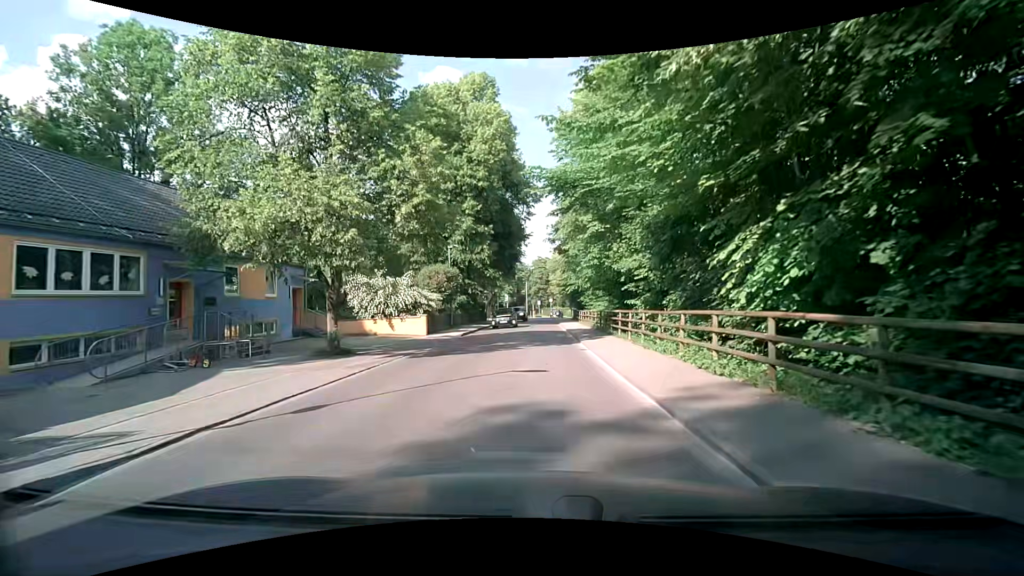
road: residential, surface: asphalt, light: Day
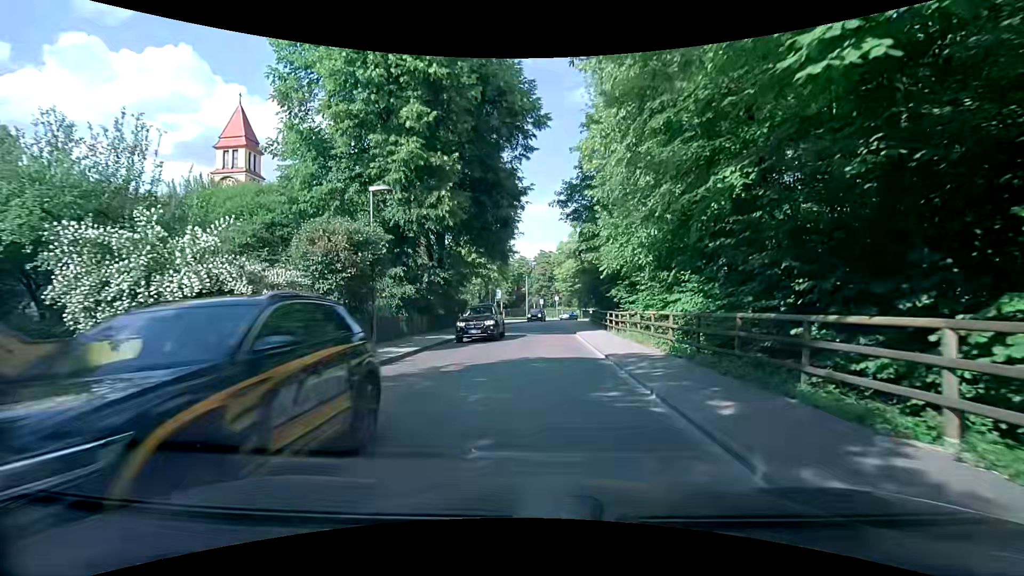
(-0.3, +17.8) m; -1°
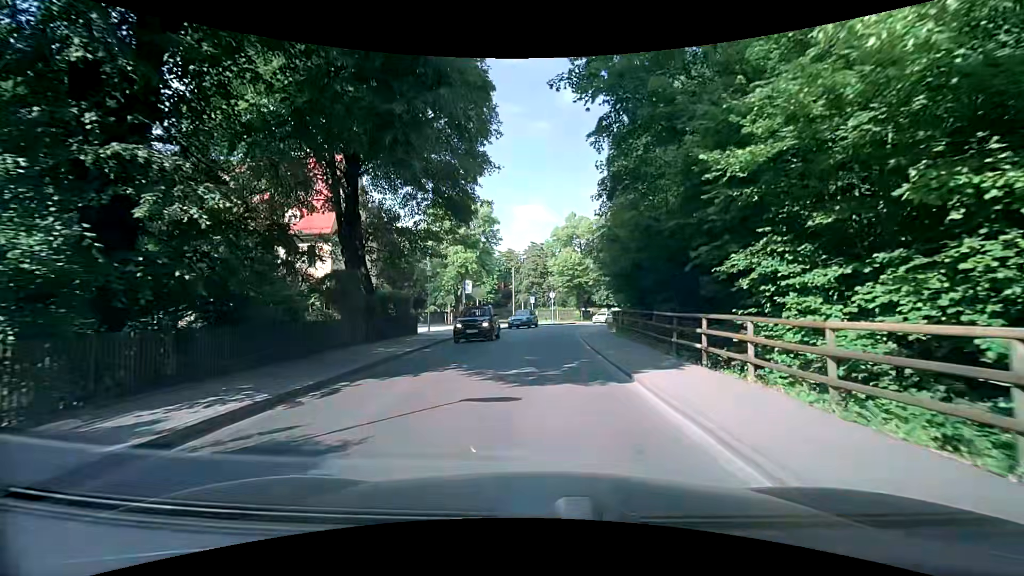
(-0.1, +17.9) m; +1°
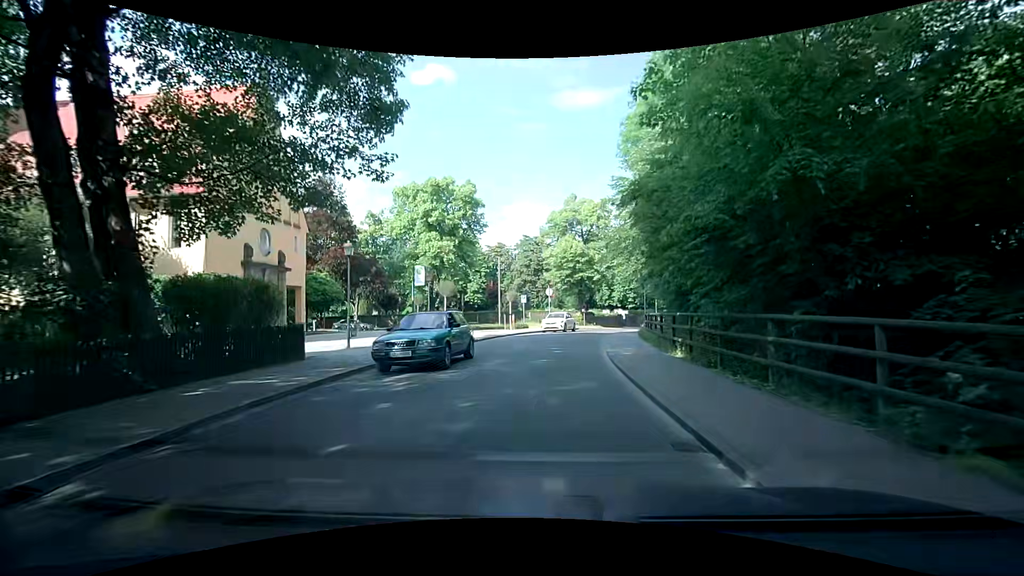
(+0.2, +13.4) m; +1°
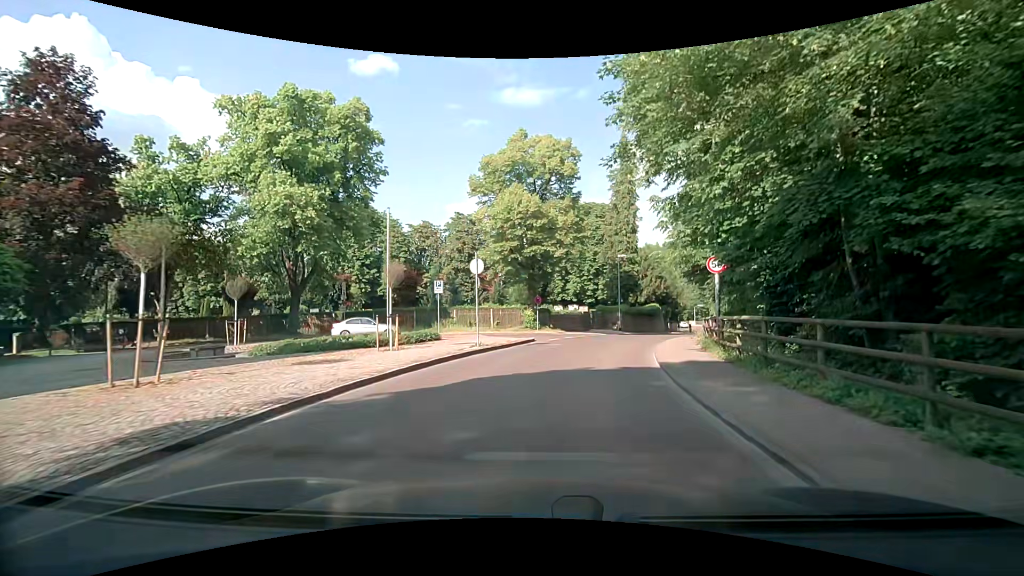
(+0.6, +22.4) m; +7°
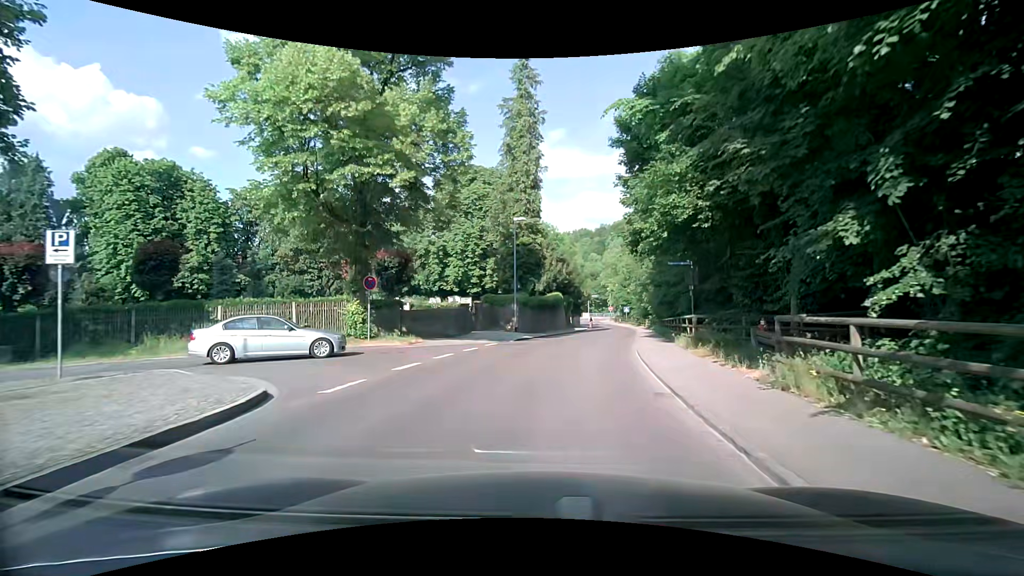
(+1.9, +18.2) m; +12°
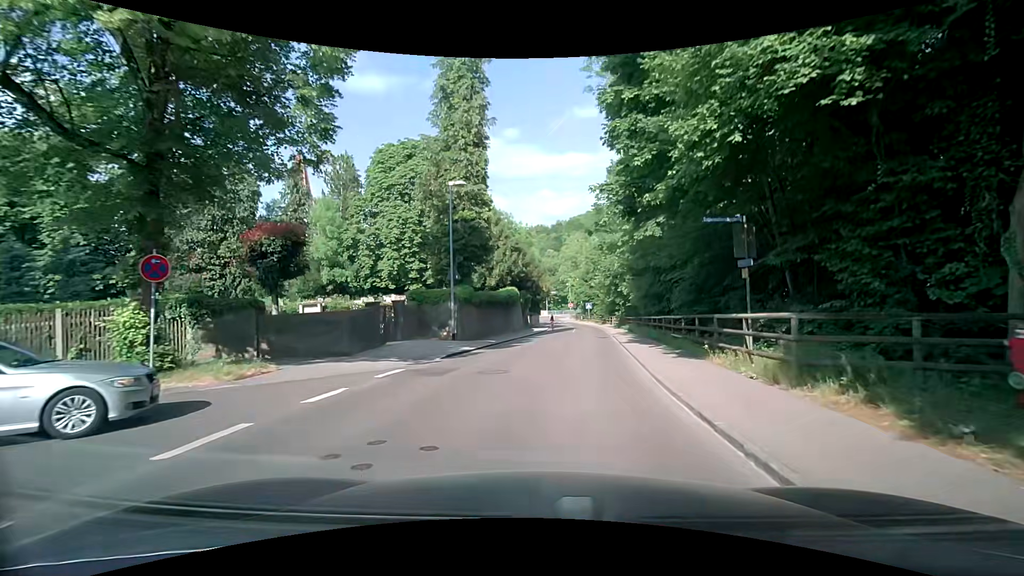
(+0.4, +9.3) m; +5°
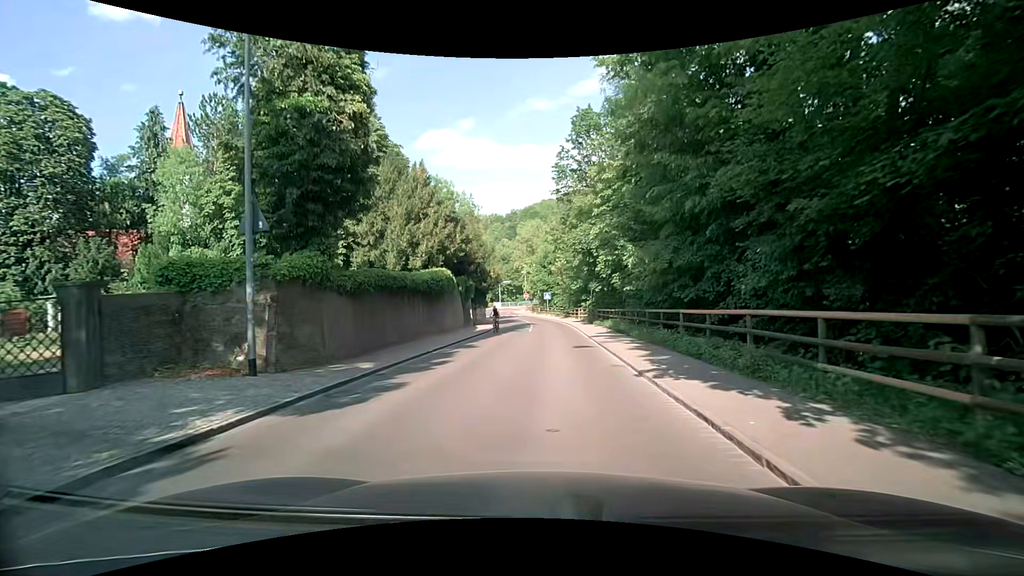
(+0.7, +13.6) m; +5°
